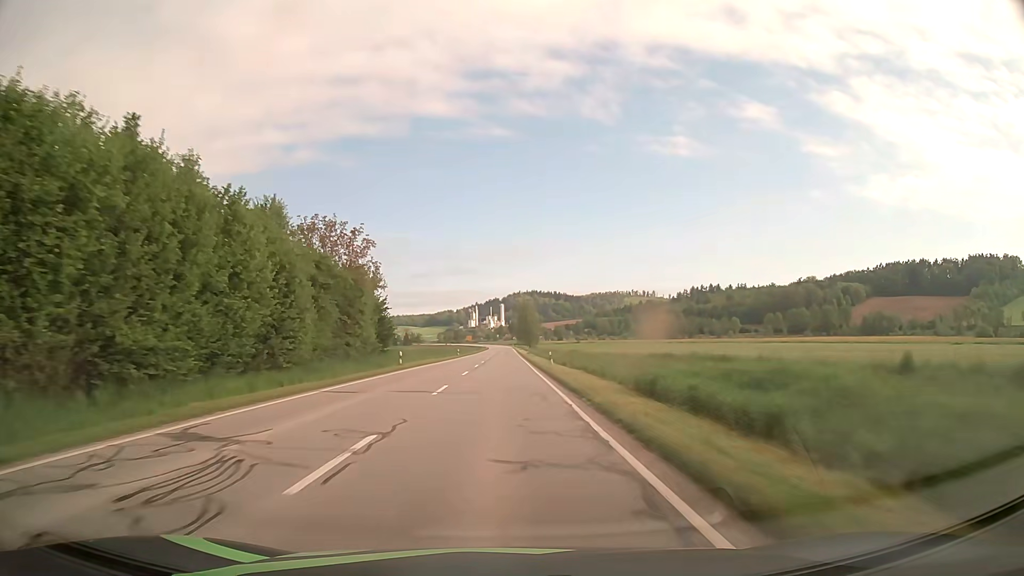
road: secondary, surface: asphalt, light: Day
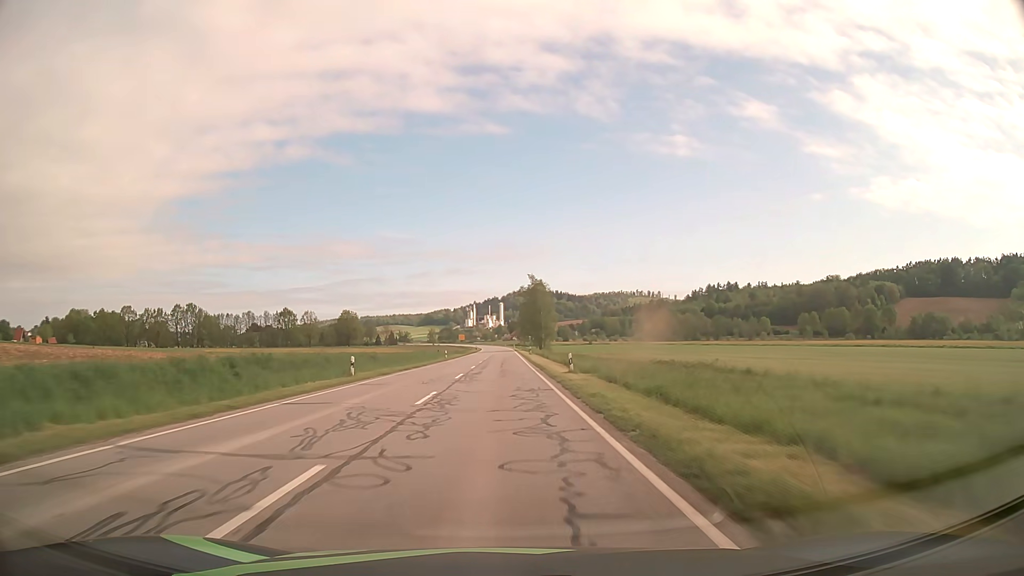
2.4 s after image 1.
(0.0, +62.9) m; 0°
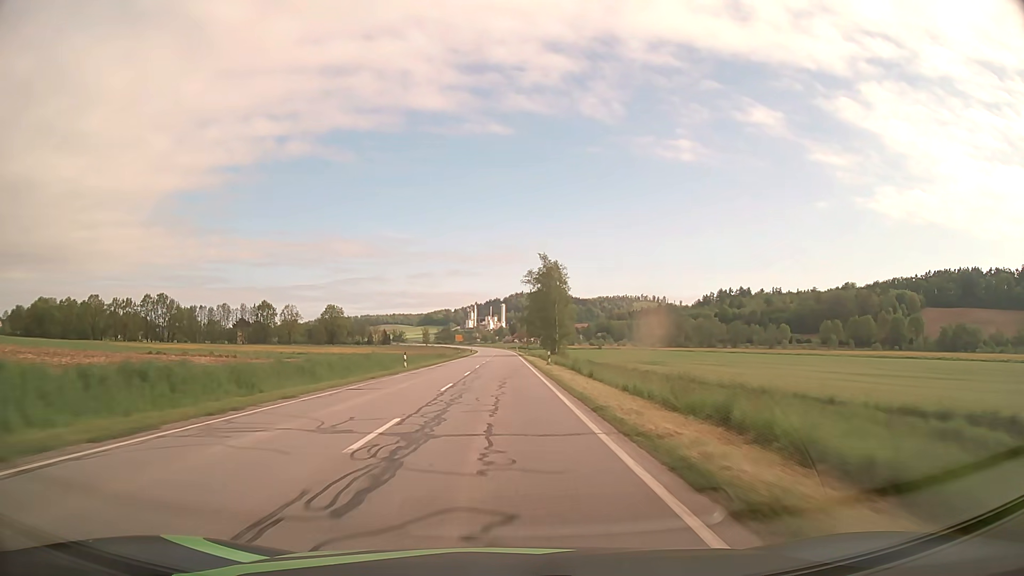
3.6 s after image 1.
(0.0, +31.1) m; 0°
(0, +10) (0, +20) (0, +30) (0, +40) (0, +50) (0, +60) (0, +70) (0, +80) (0, +90) (0, +100) m
